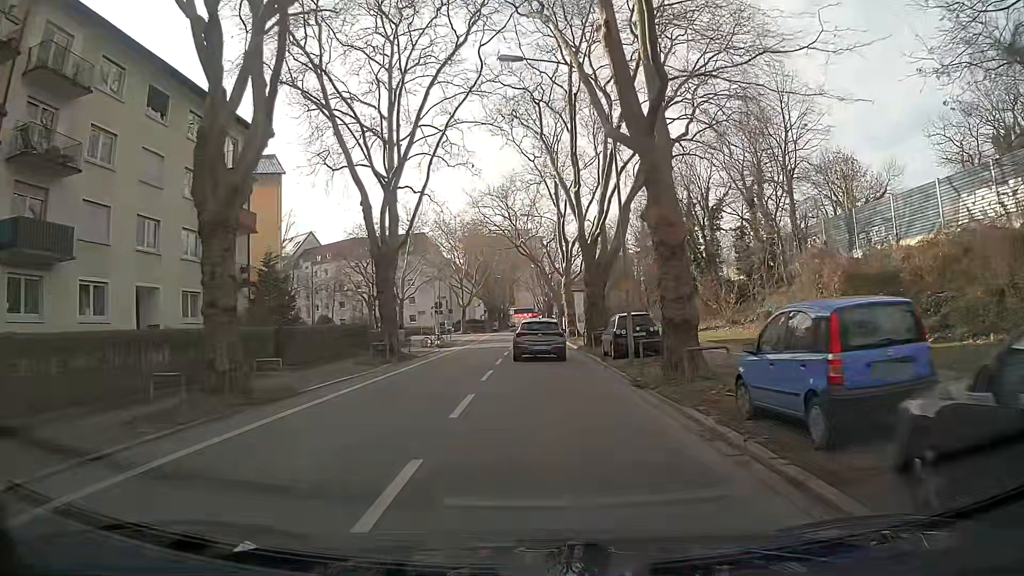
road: secondary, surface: asphalt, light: Day
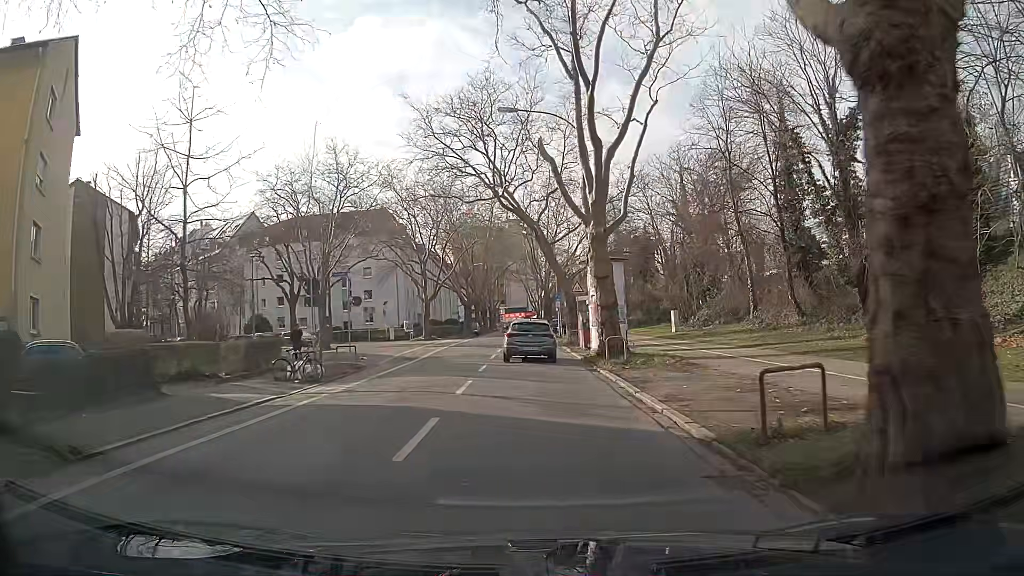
(+0.1, +27.1) m; 0°
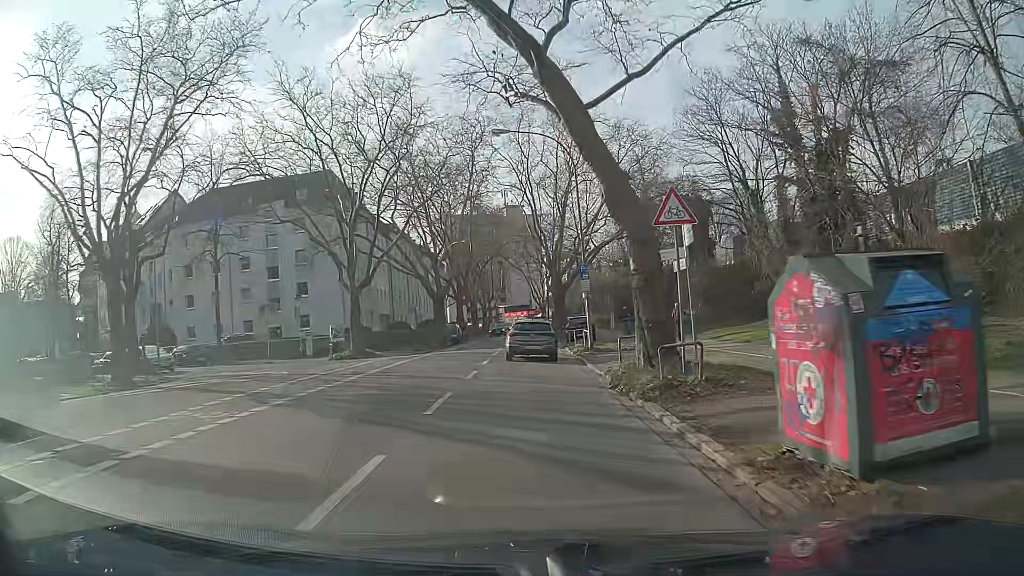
(+0.1, +26.8) m; 0°
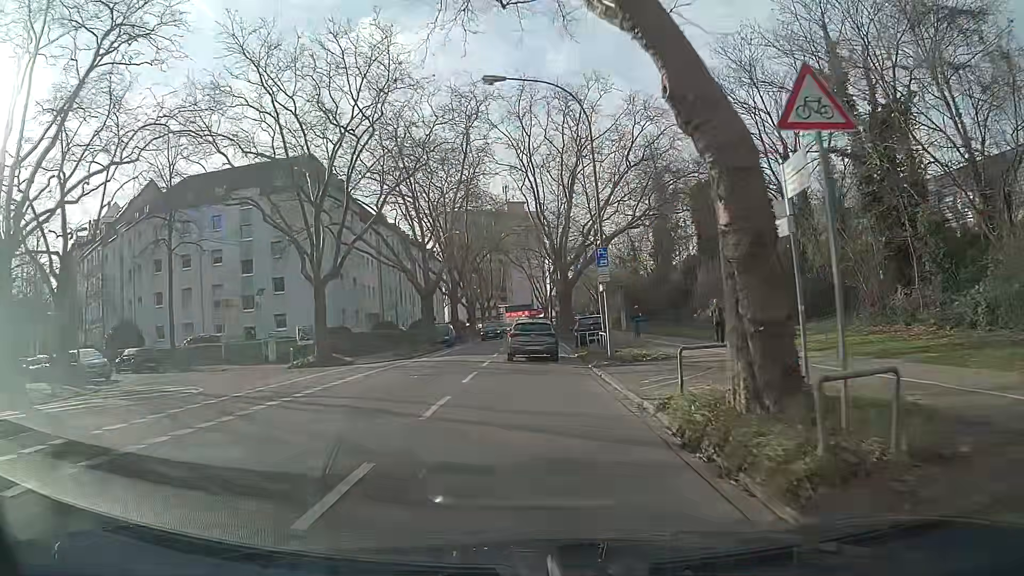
(0.0, +6.6) m; 0°
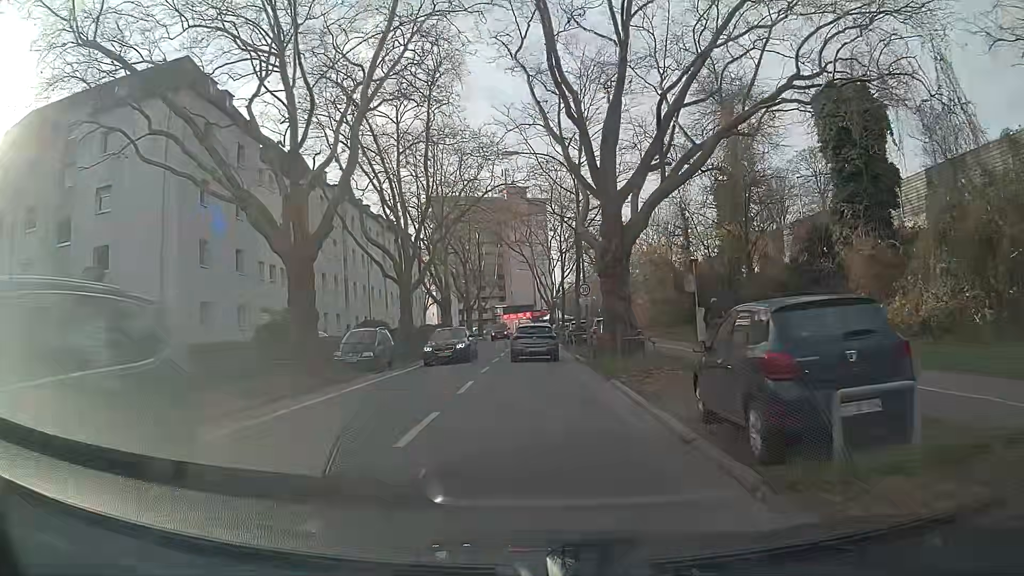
(0.0, +25.8) m; 0°
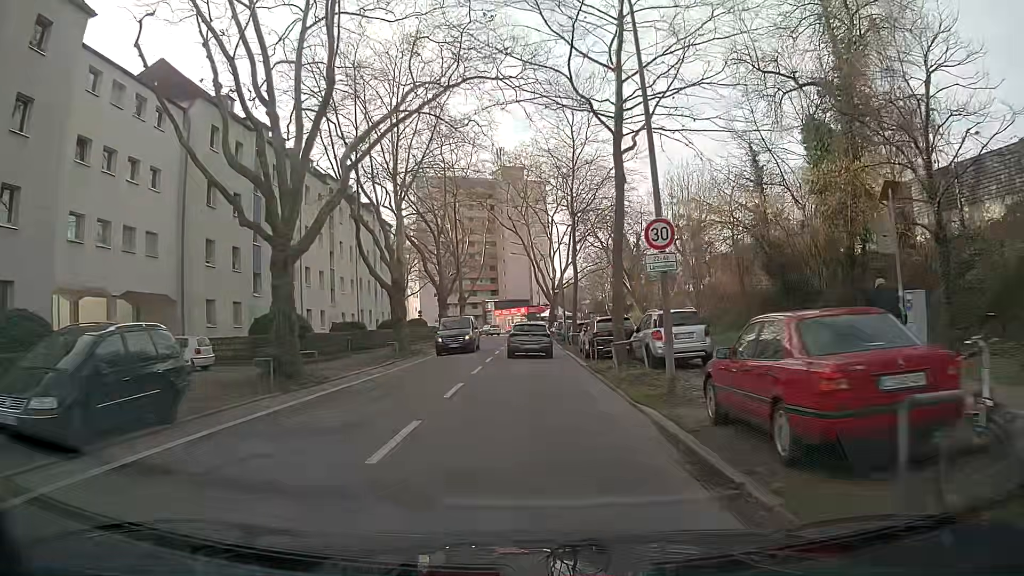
(-0.1, +18.9) m; -1°
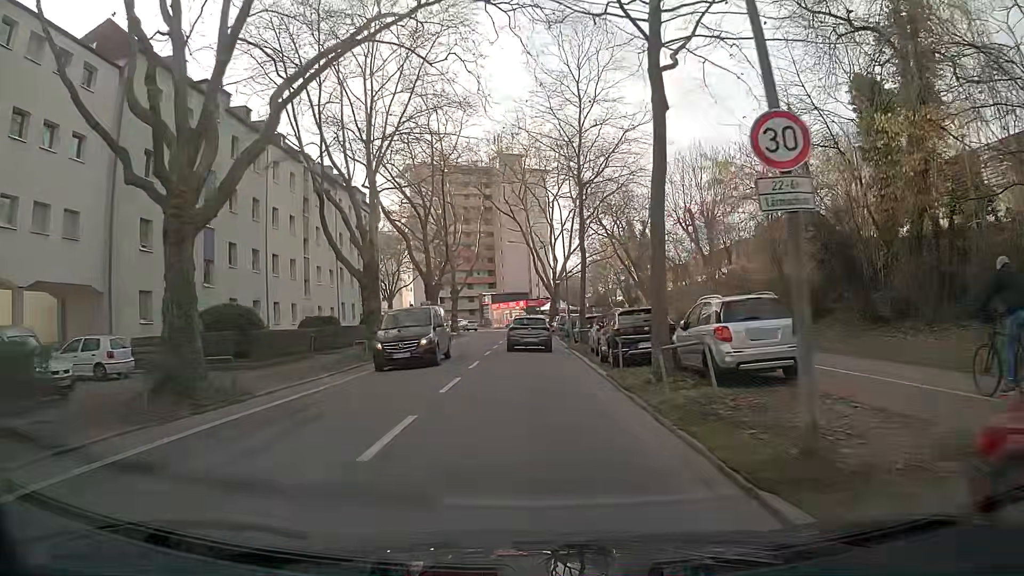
(0.0, +6.2) m; 0°
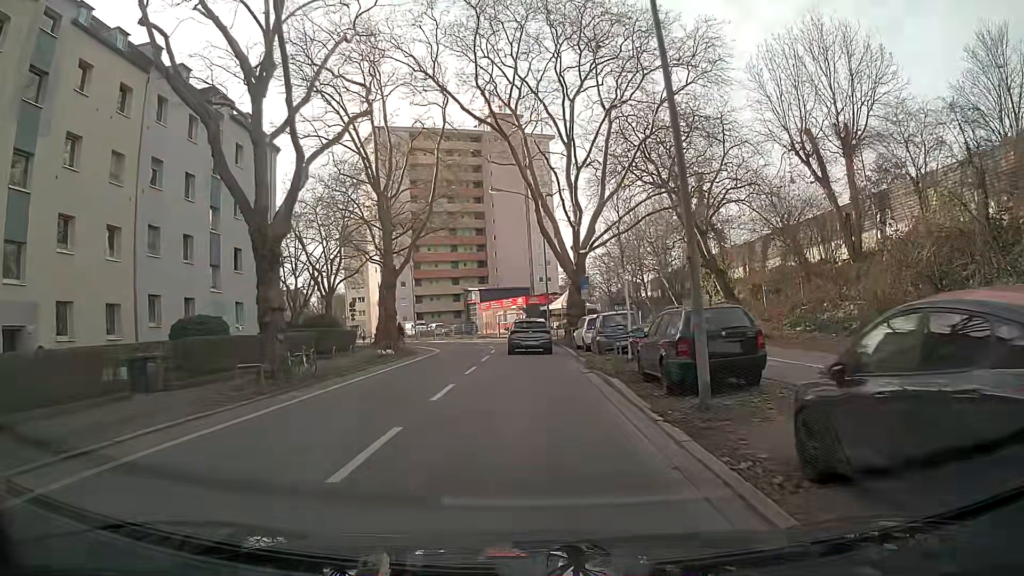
(0.0, +30.8) m; 0°
(0, +10) (0, +20) (0, +30) (-2, +40) (-5, +49) (-9, +58) (-14, +67) (-19, +76) (-24, +85) (-29, +93) m
